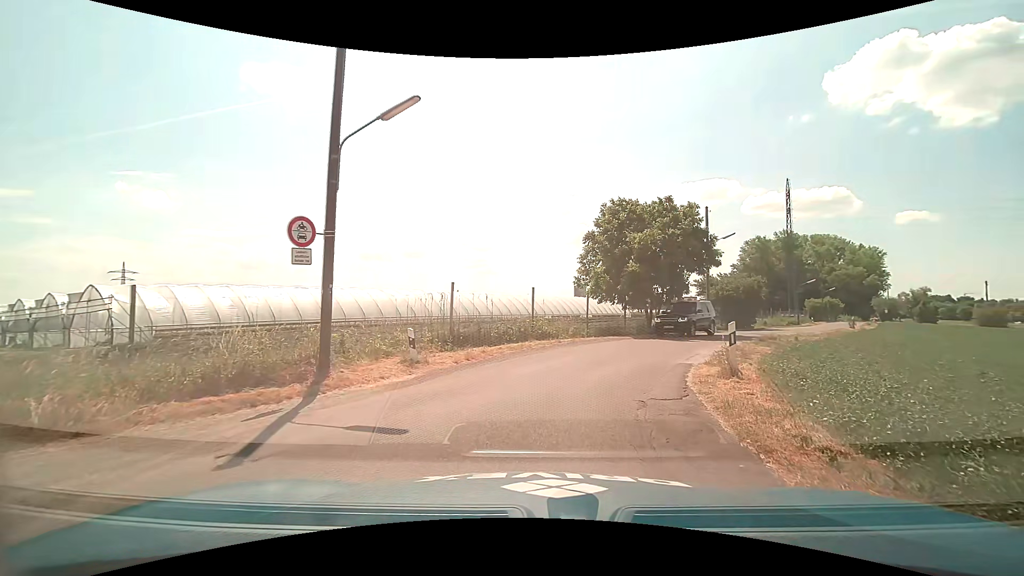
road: unclassified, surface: asphalt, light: Day
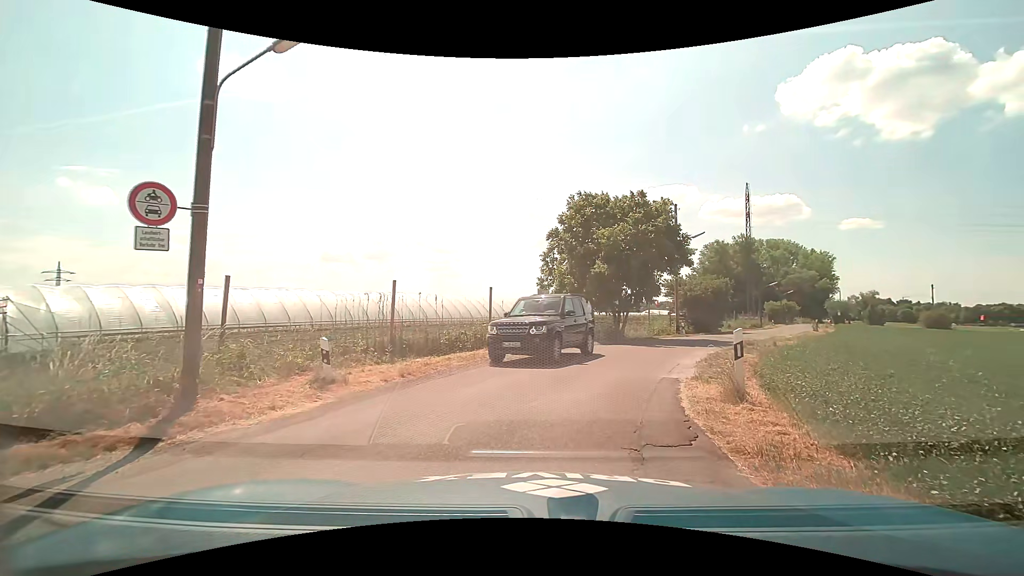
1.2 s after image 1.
(+0.1, +2.5) m; +4°
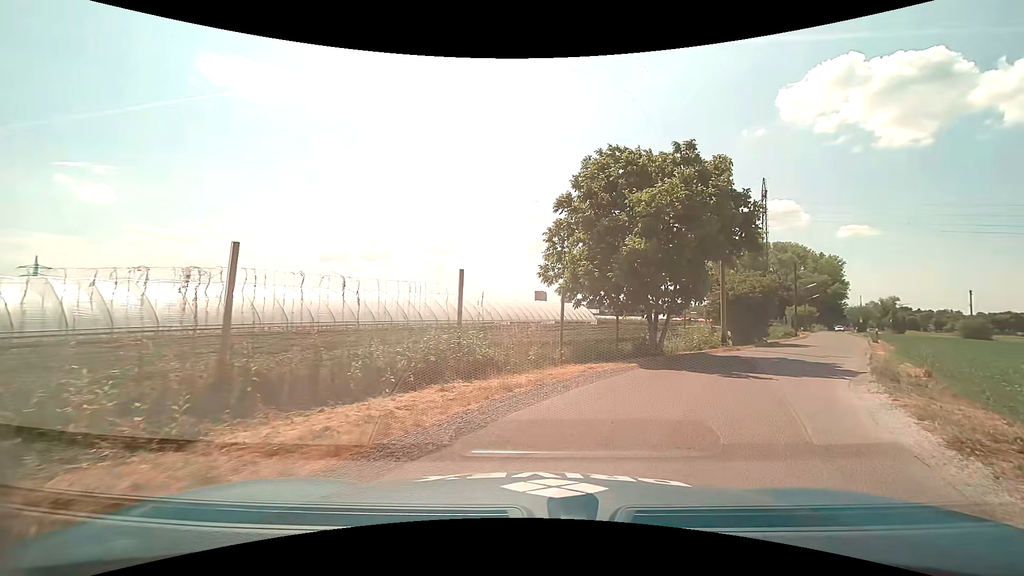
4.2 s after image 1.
(-0.1, +8.4) m; +1°
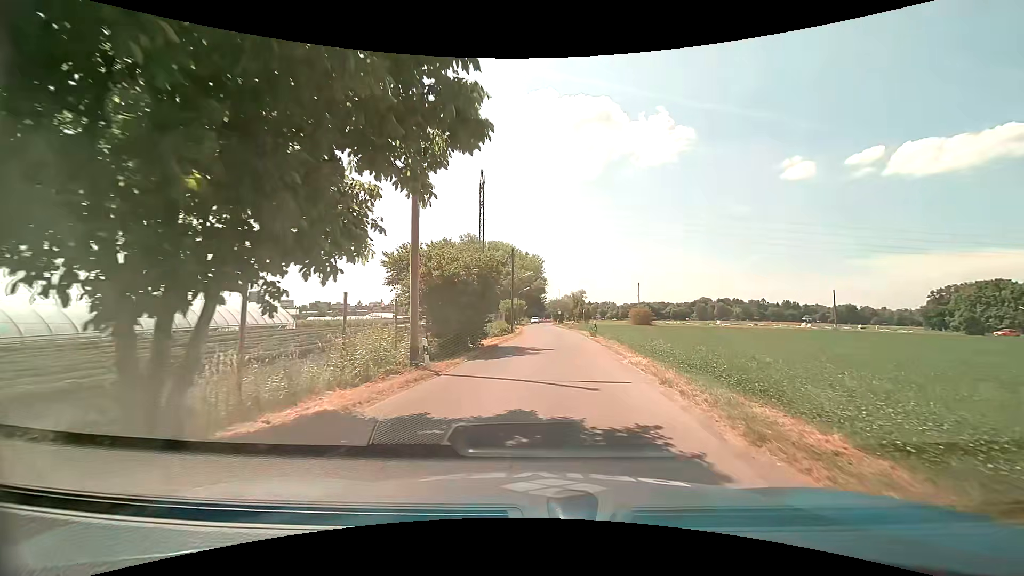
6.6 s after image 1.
(+4.5, +12.9) m; +29°
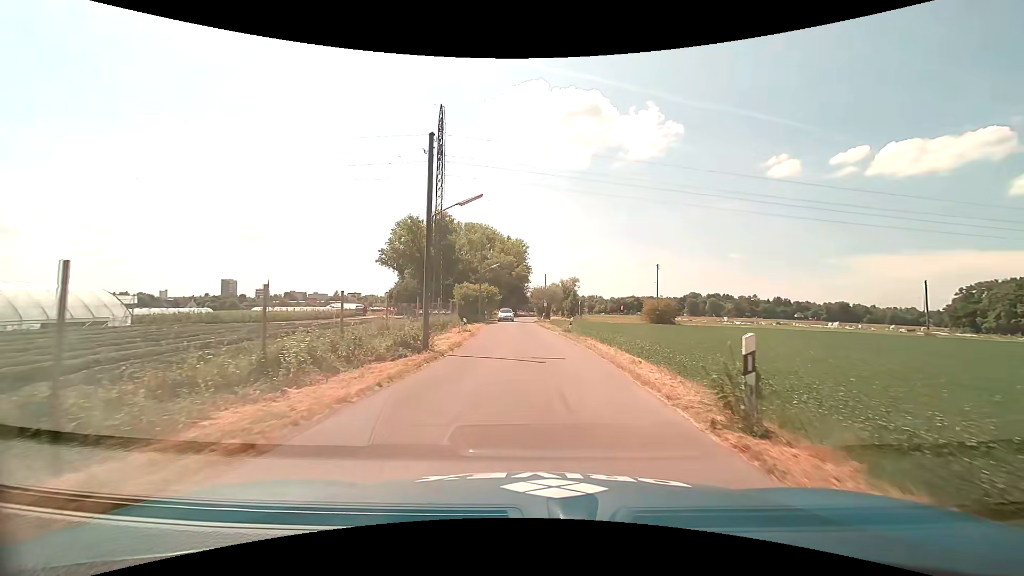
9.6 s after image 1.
(+1.5, +26.9) m; +2°
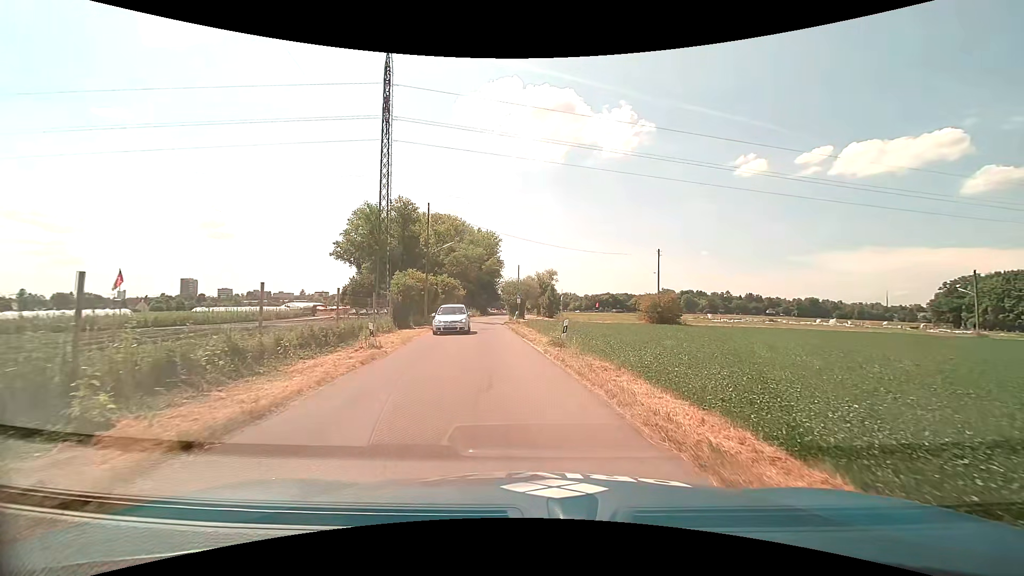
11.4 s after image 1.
(+0.2, +13.2) m; +2°
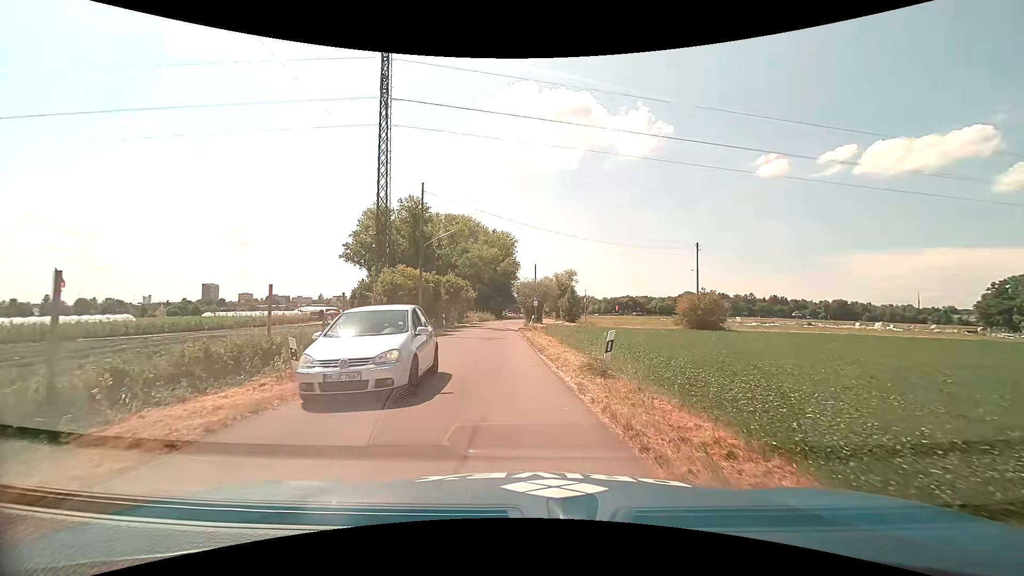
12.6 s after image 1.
(0.0, +6.4) m; -1°
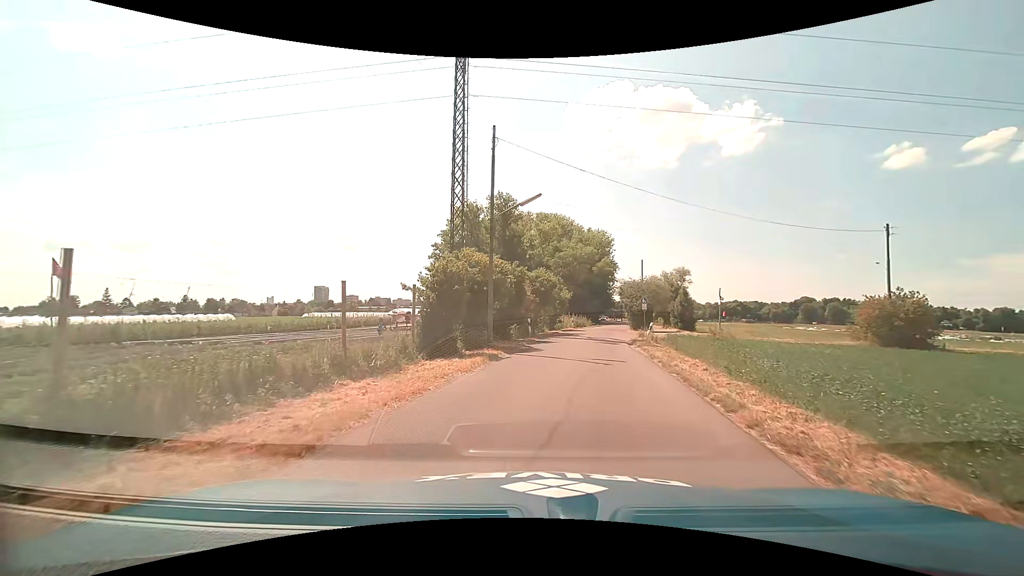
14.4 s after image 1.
(-0.9, +9.4) m; -11°
(0, +10) (+2, +20) (+3, +30) (+5, +40) (+7, +49) (+9, +59) (+11, +69) (+13, +79) (+15, +89) (+16, +99) m
